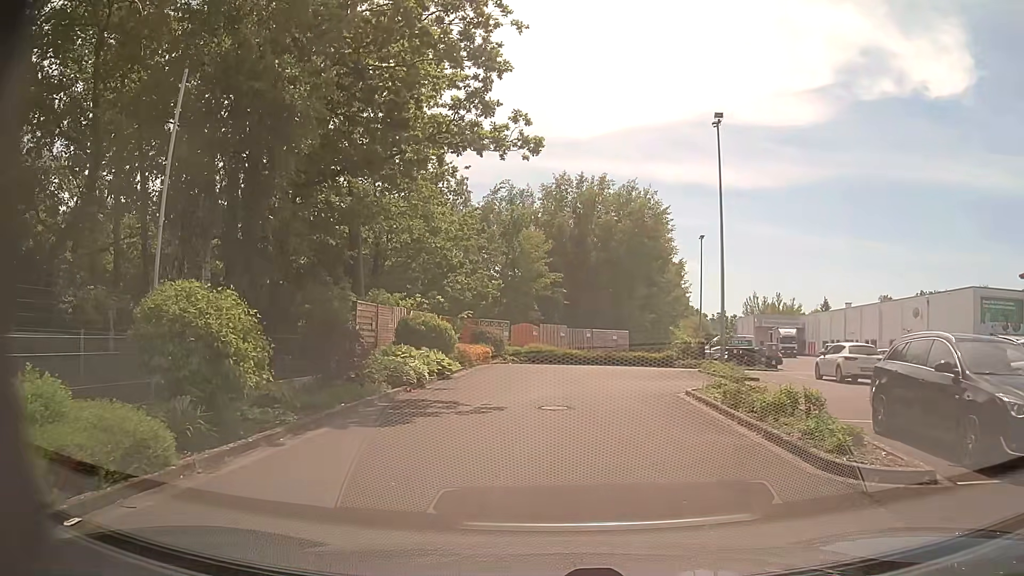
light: Day
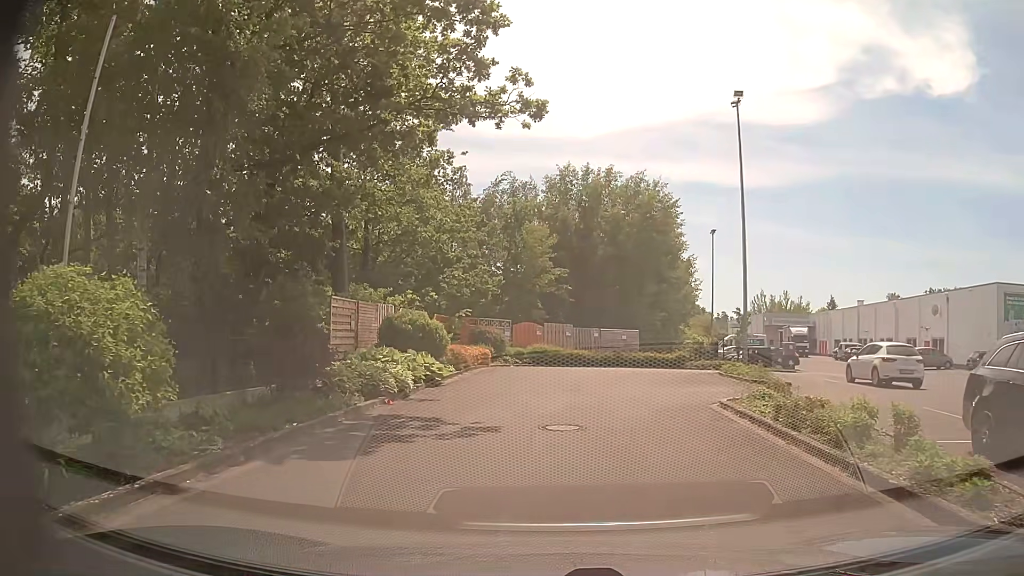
(0.0, +2.5) m; -1°
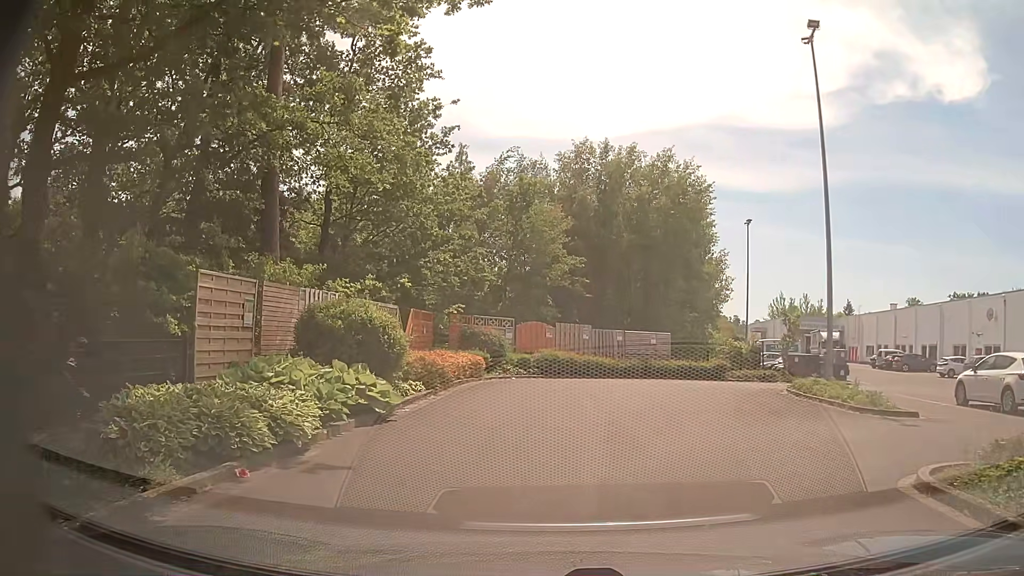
(0.0, +6.7) m; -1°
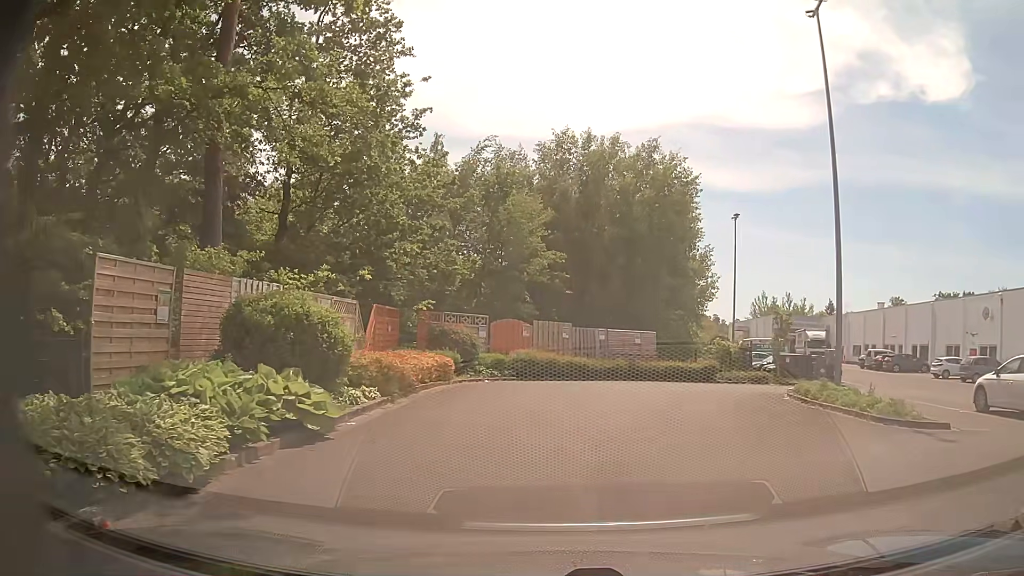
(0.0, +1.9) m; +1°
